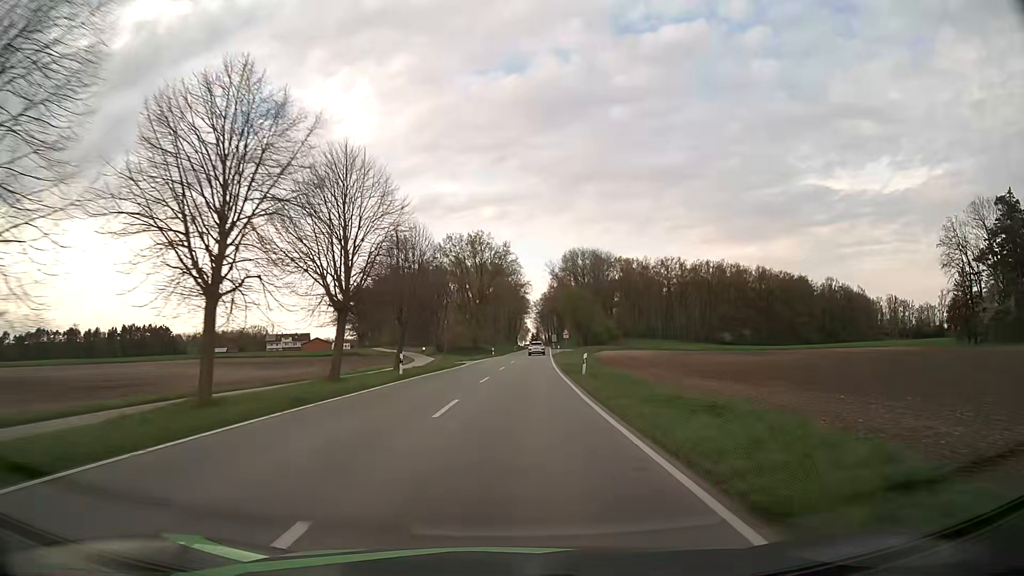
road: tertiary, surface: asphalt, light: Day
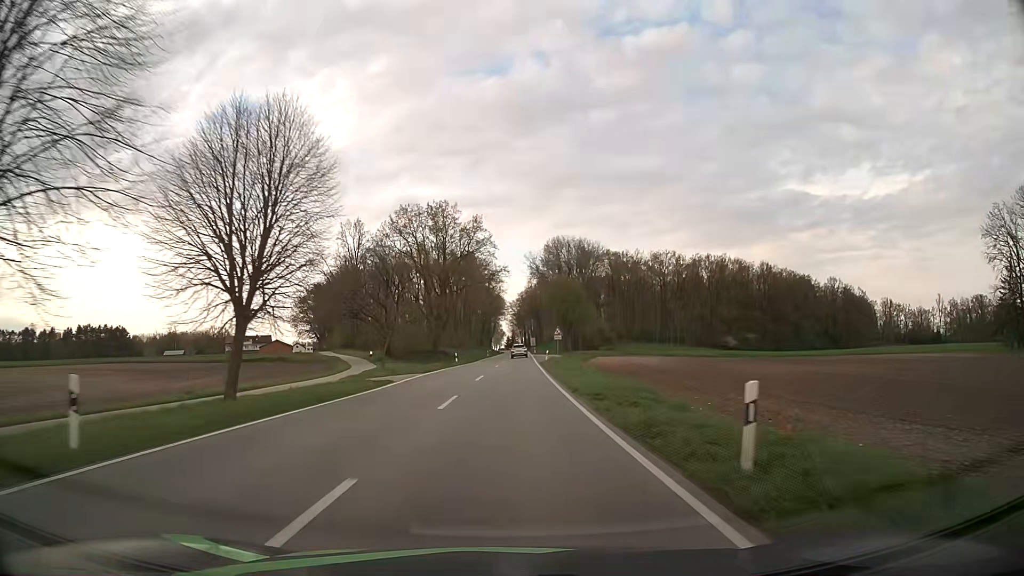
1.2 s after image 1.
(+0.5, +22.1) m; +2°
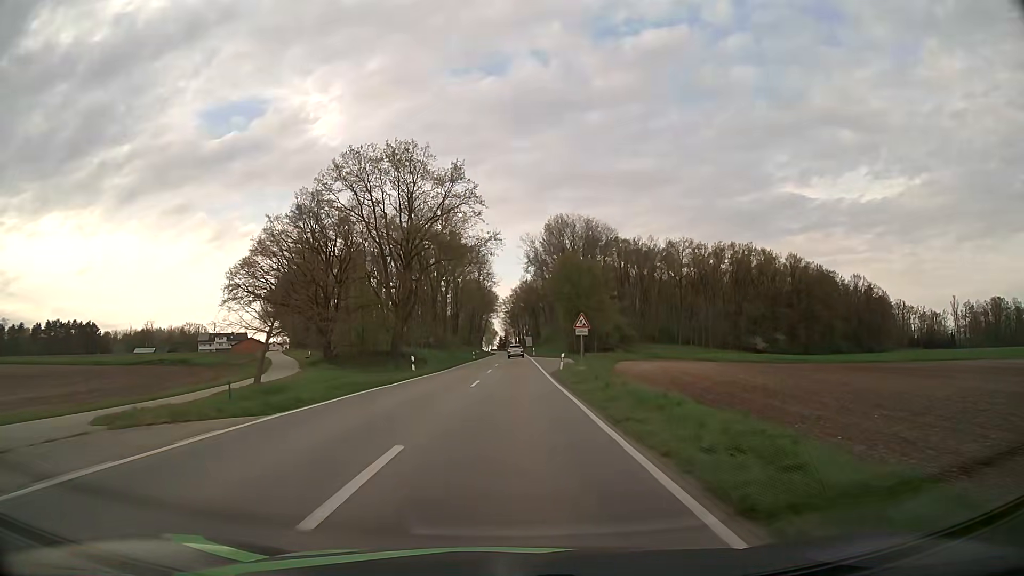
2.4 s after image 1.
(+0.2, +22.5) m; +1°
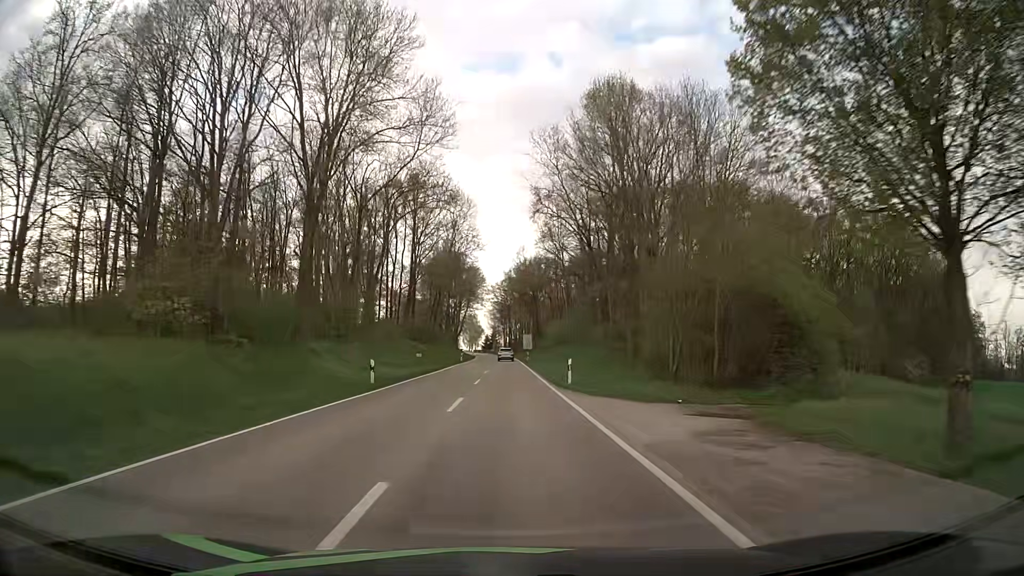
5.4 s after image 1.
(+0.4, +57.7) m; +1°
(0, +10) (0, +20) (0, +30) (0, +40) (0, +50) (0, +60) (0, +70) (0, +80) (0, +90) (0, +100) m
